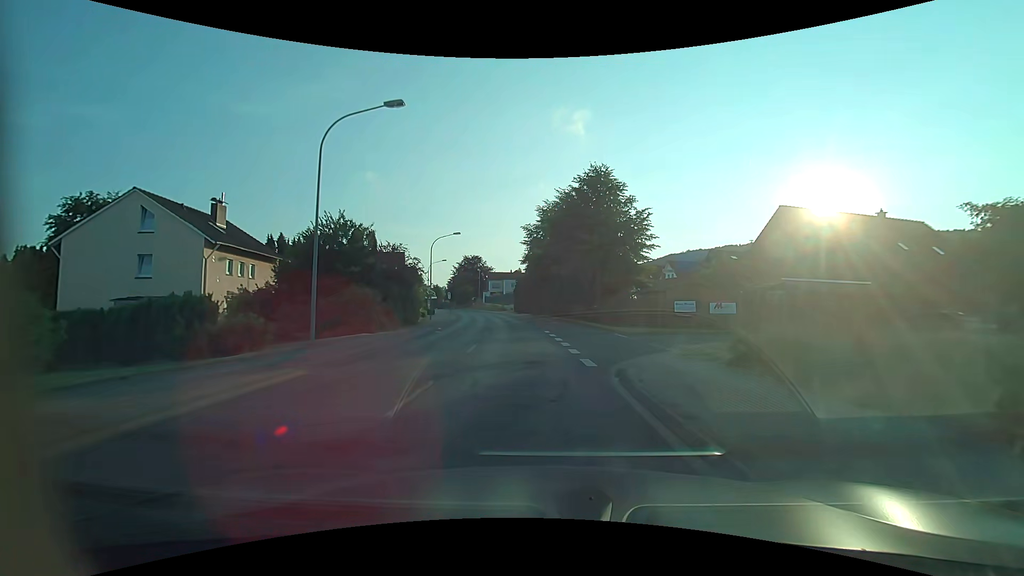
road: secondary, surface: asphalt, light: Day
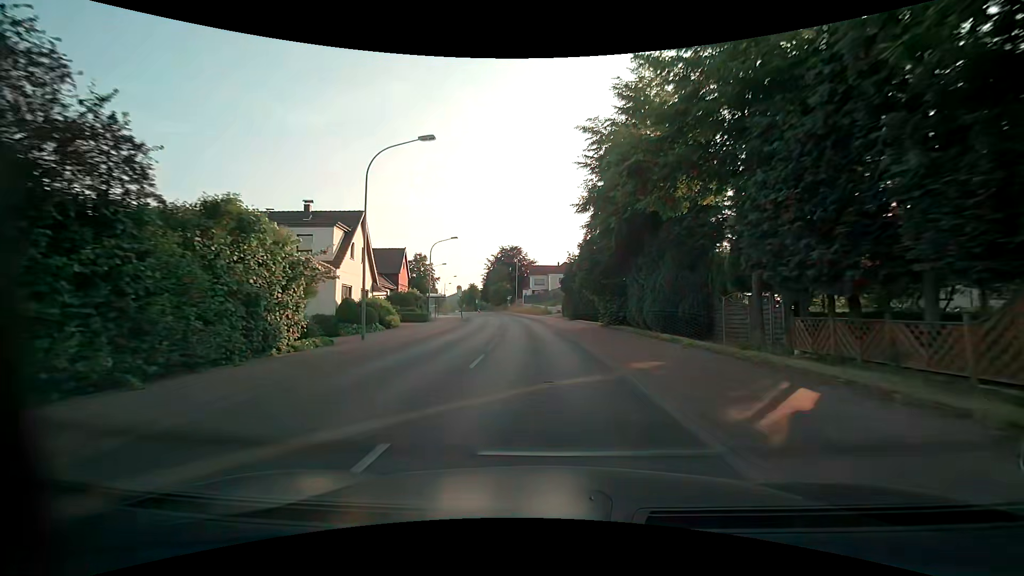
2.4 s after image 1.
(-1.7, +31.2) m; -5°
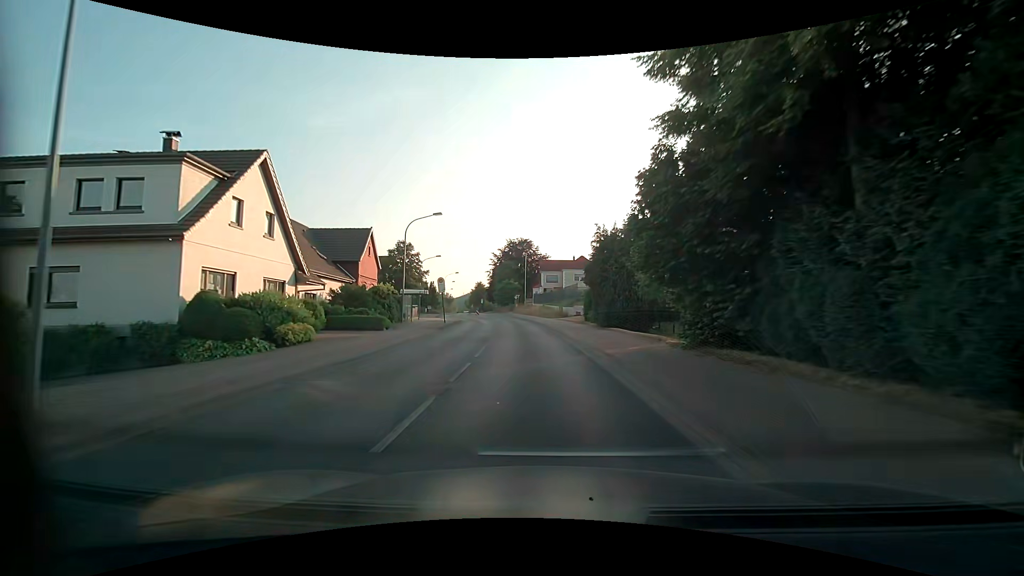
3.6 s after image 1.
(-0.3, +15.2) m; -1°
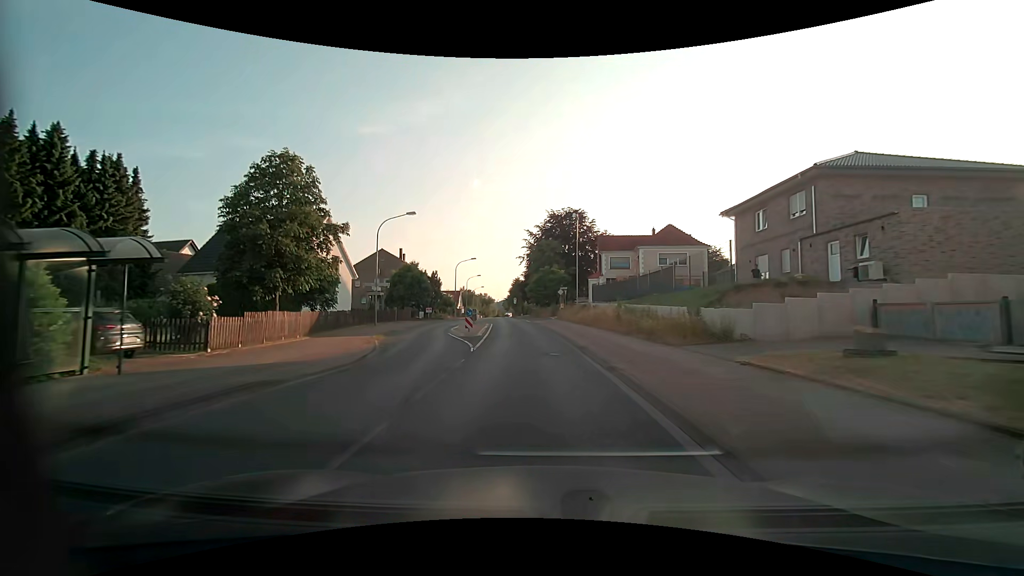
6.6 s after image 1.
(-1.8, +37.5) m; -6°
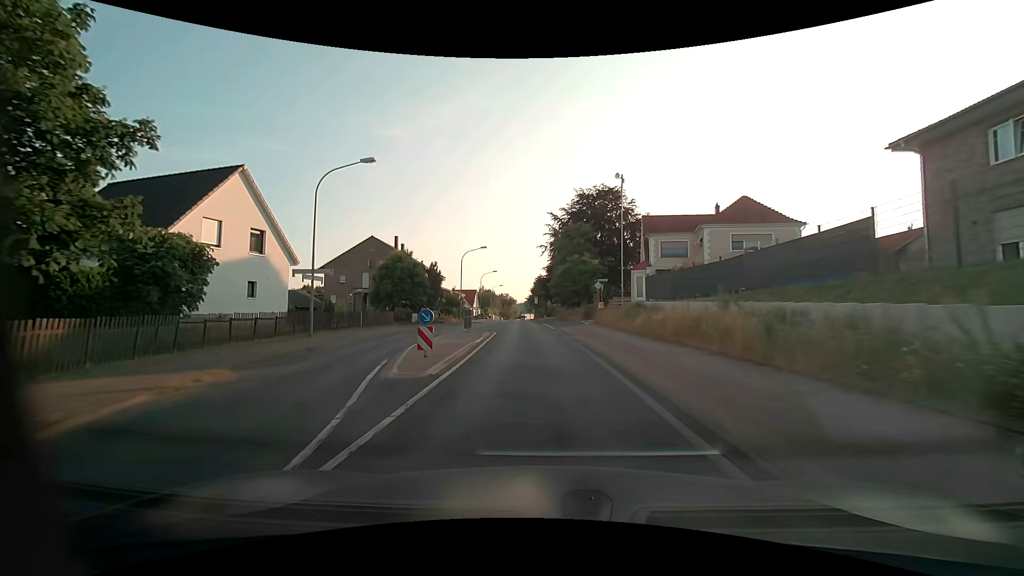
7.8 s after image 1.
(-0.4, +15.1) m; -3°
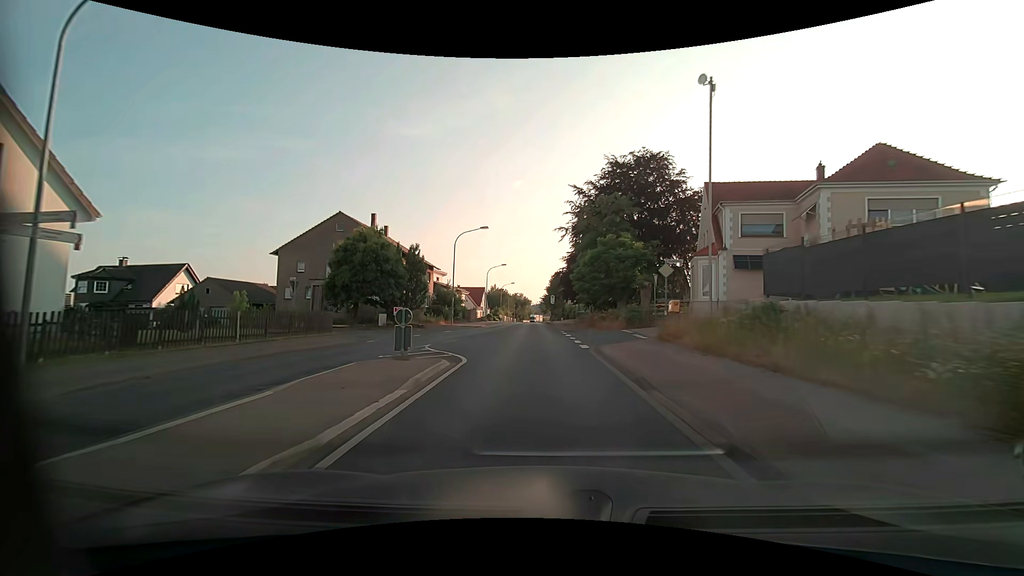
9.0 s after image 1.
(-0.3, +15.3) m; -2°
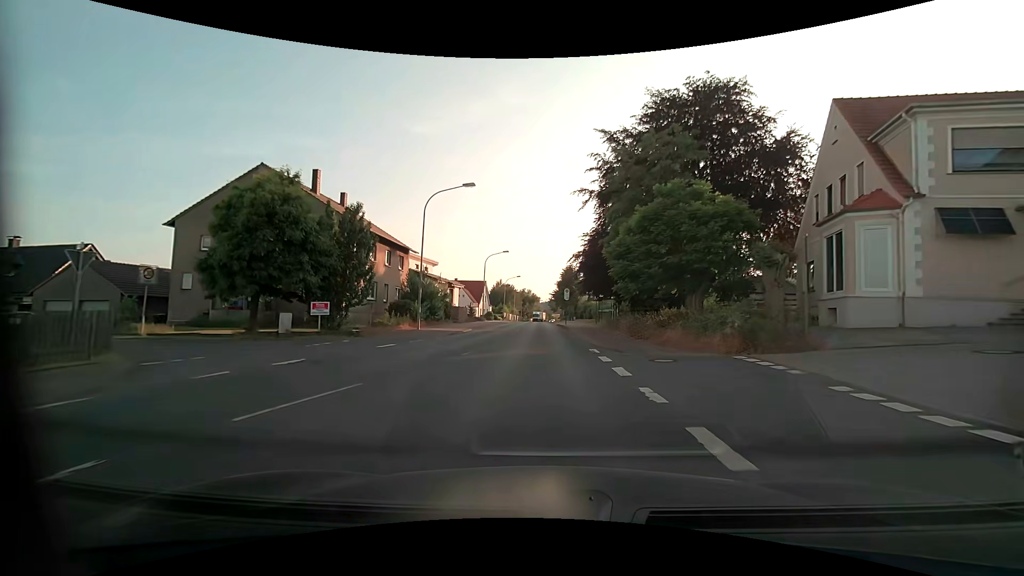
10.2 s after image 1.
(-0.2, +15.5) m; -1°
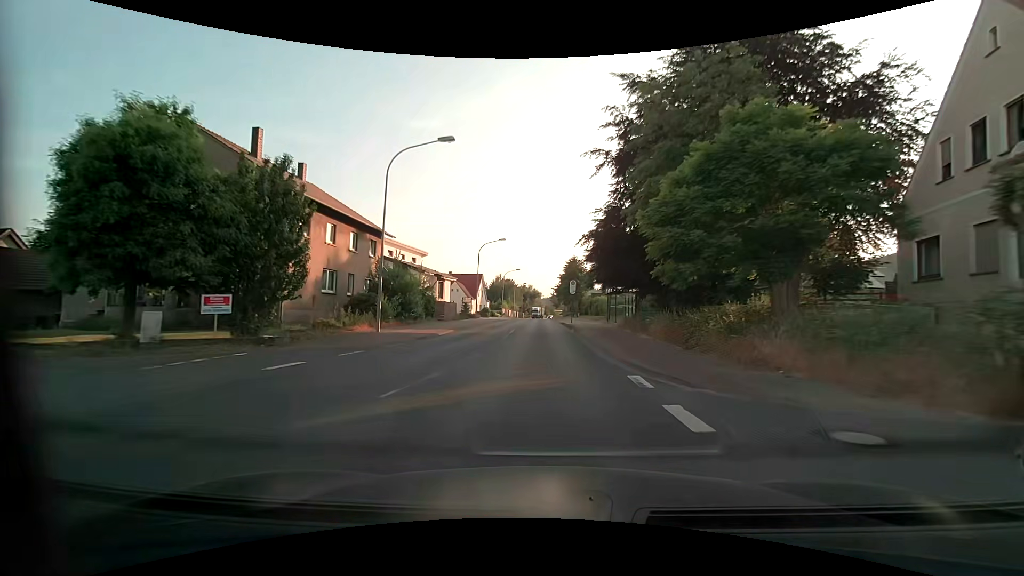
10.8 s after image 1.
(0.0, +7.8) m; 0°
(0, +10) (0, +20) (0, +30) (0, +40) (0, +50) (0, +60) (0, +70) (0, +80) (0, +90) (0, +100) m
